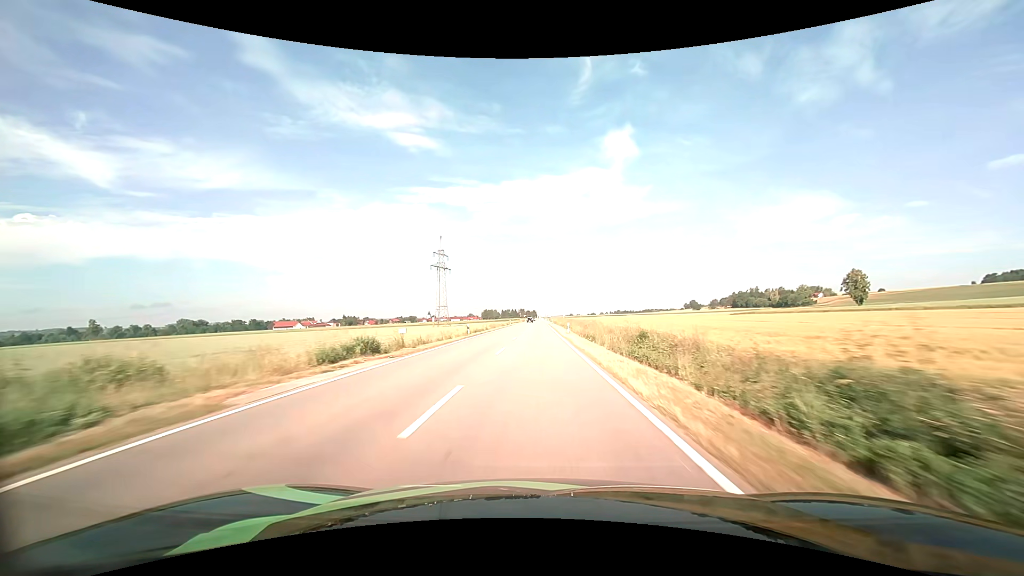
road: tertiary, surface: asphalt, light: Day
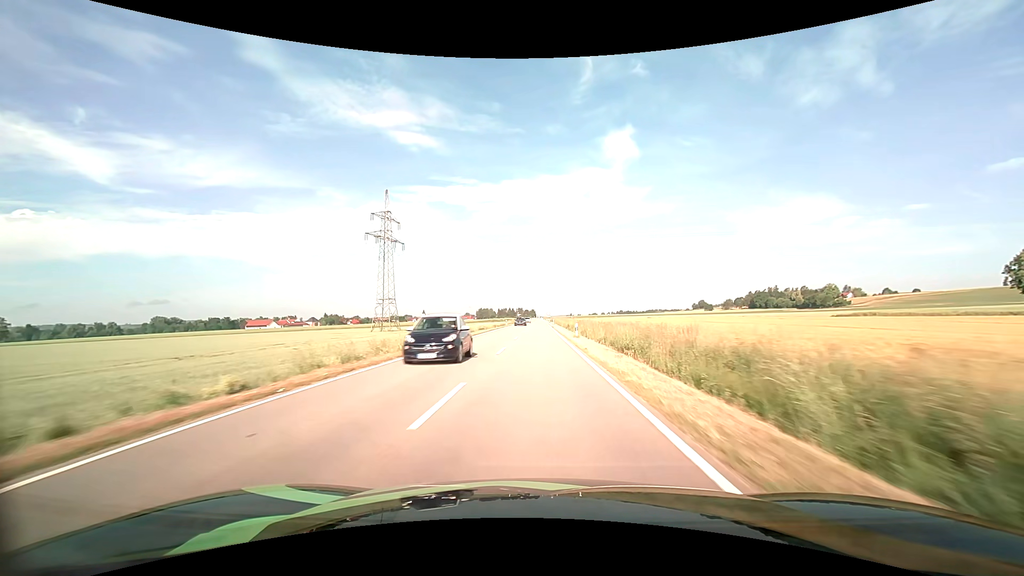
(+0.1, +61.8) m; 0°
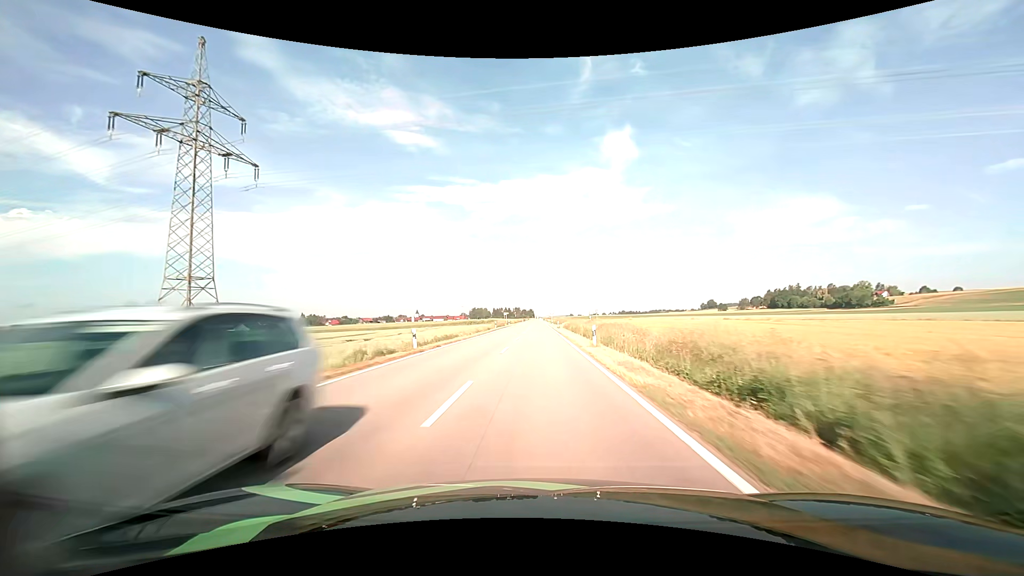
(0.0, +61.9) m; 0°
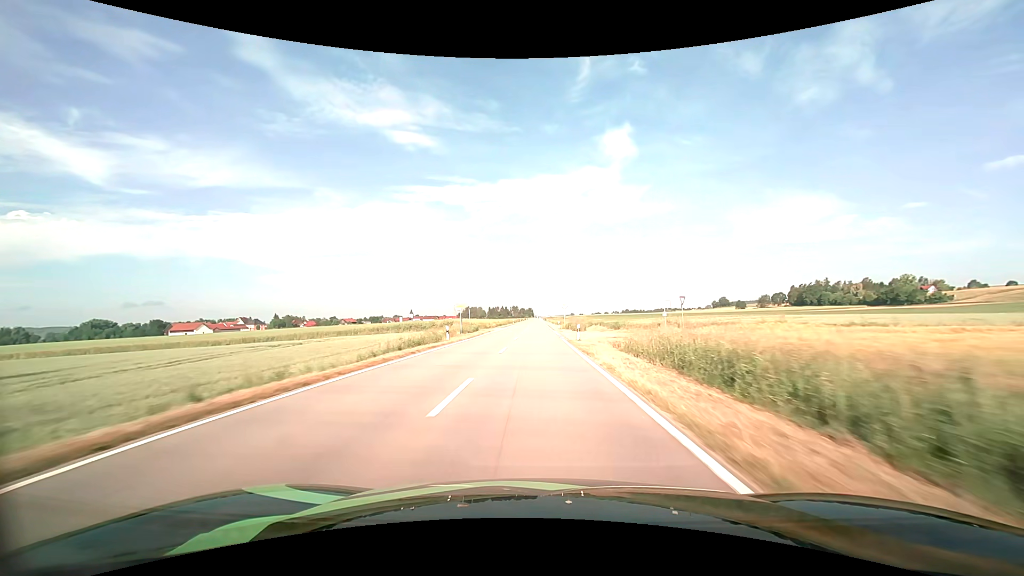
(+0.1, +61.9) m; 0°
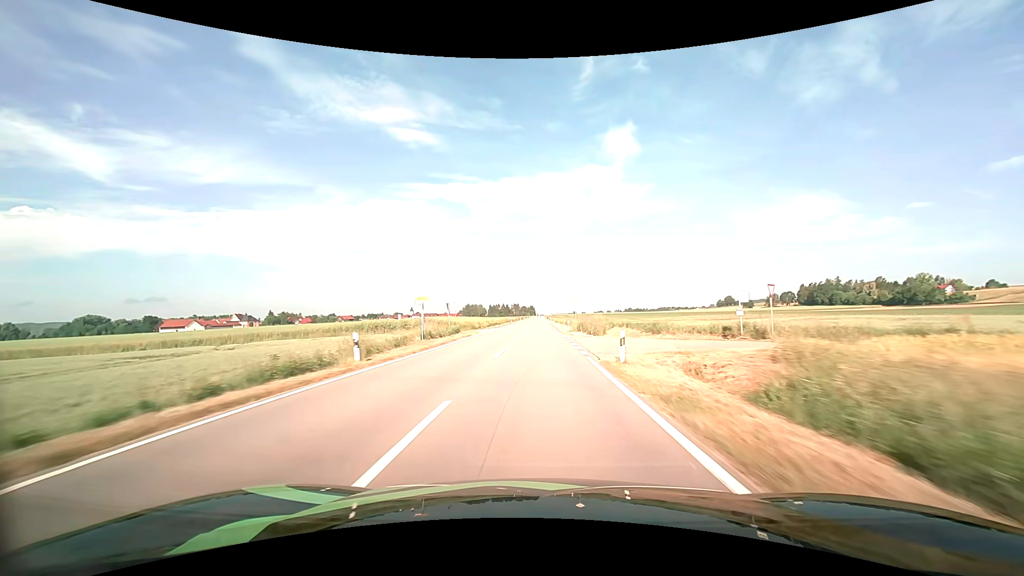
(0.0, +15.5) m; 0°
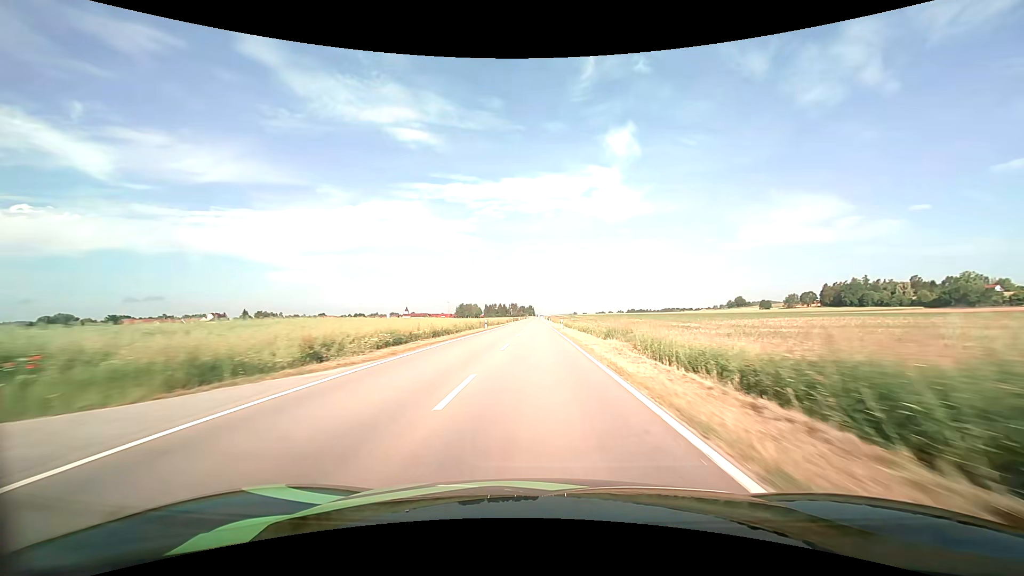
(0.0, +46.4) m; 0°
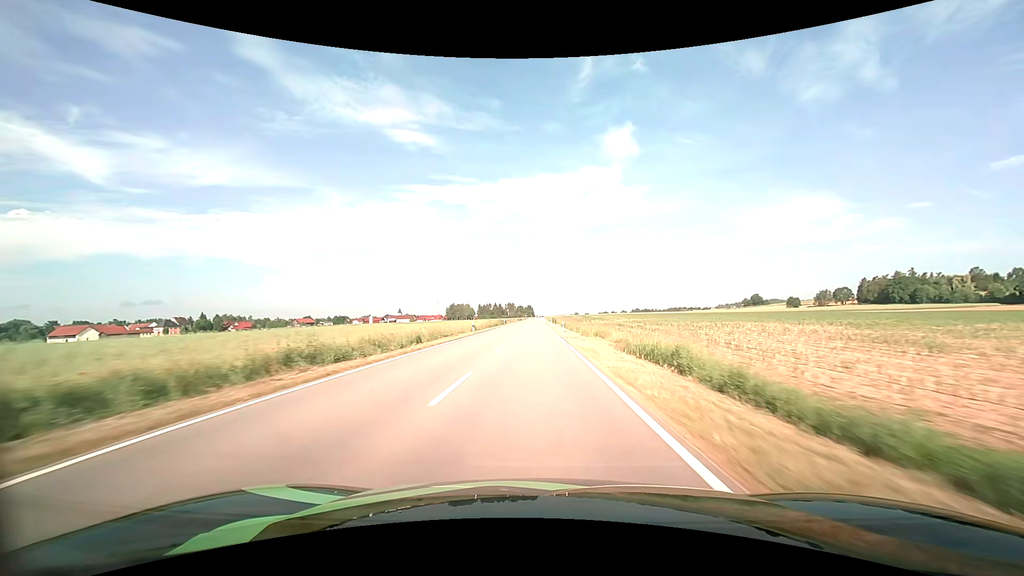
(+0.1, +61.9) m; 0°
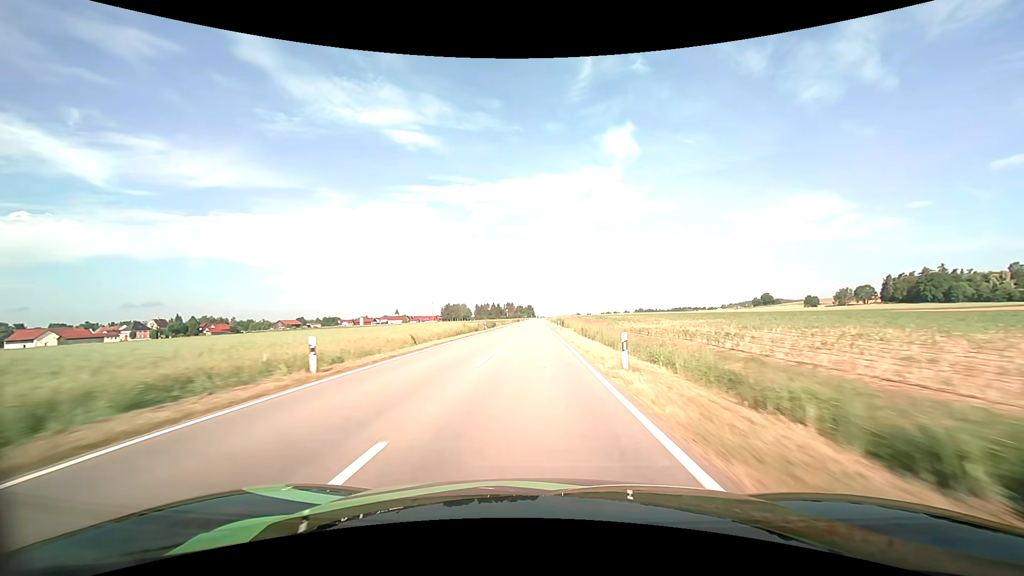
(0.0, +30.9) m; 0°
(0, +10) (0, +20) (0, +30) (0, +40) (0, +50) (0, +60) (0, +70) (0, +80) (0, +90) (0, +100) m
